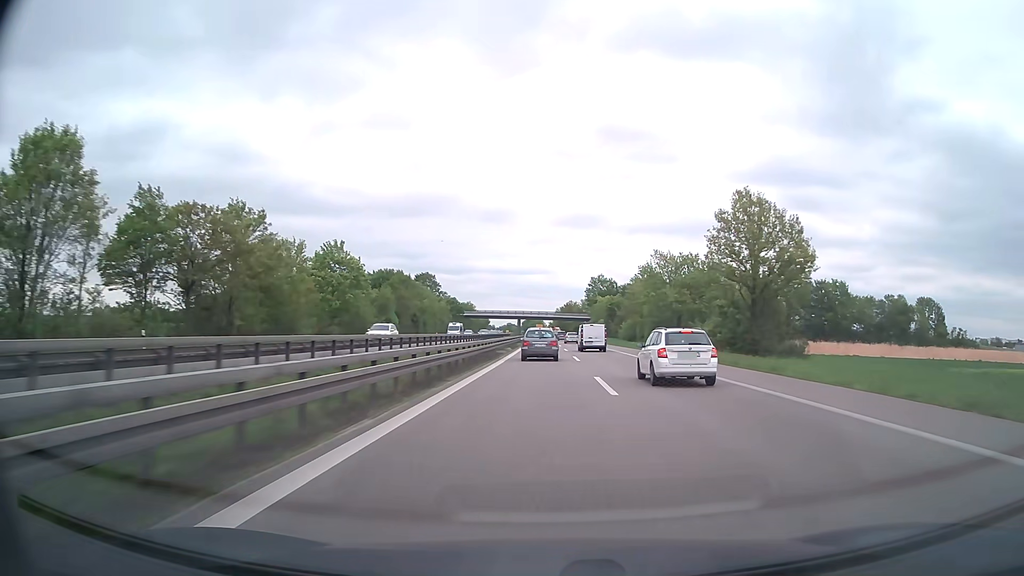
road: trunk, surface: asphalt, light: Day
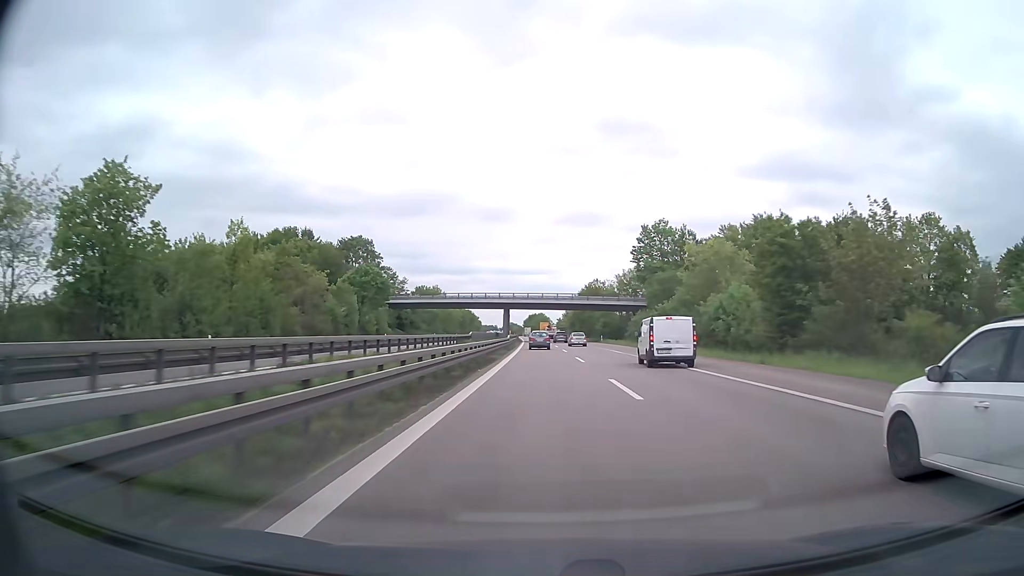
(-0.2, +91.2) m; 0°
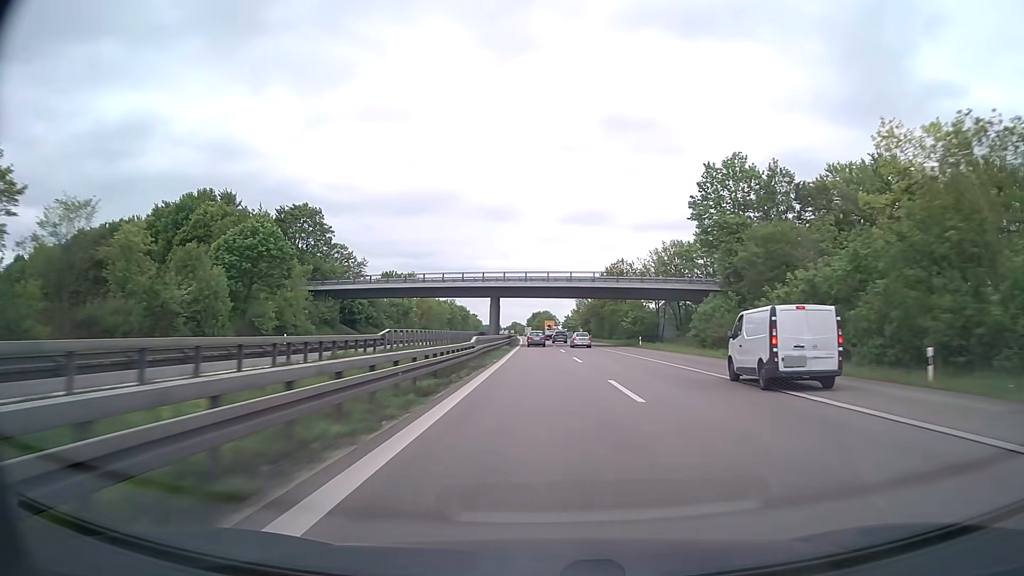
(-0.1, +36.6) m; 0°
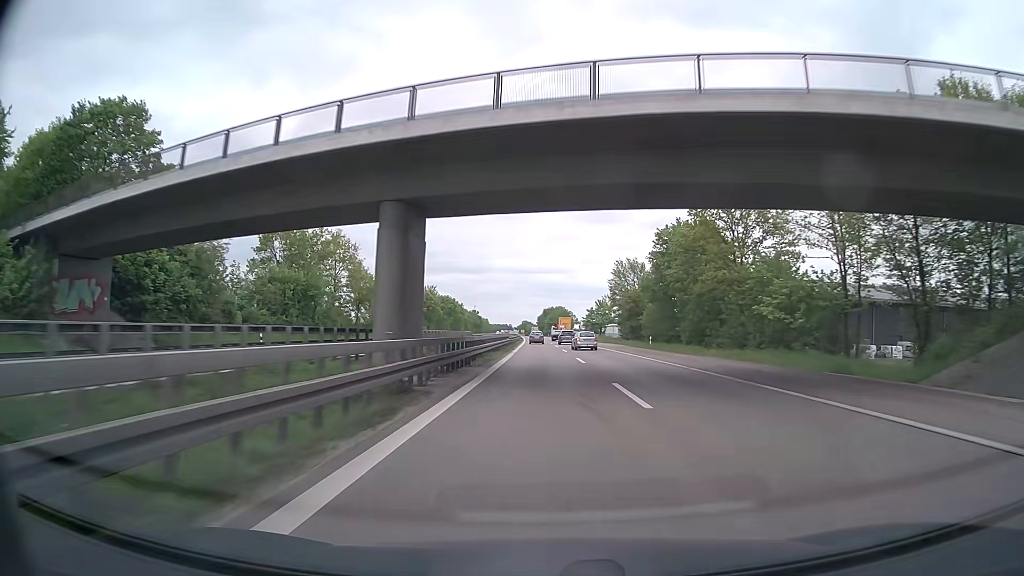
(-0.5, +55.2) m; -1°
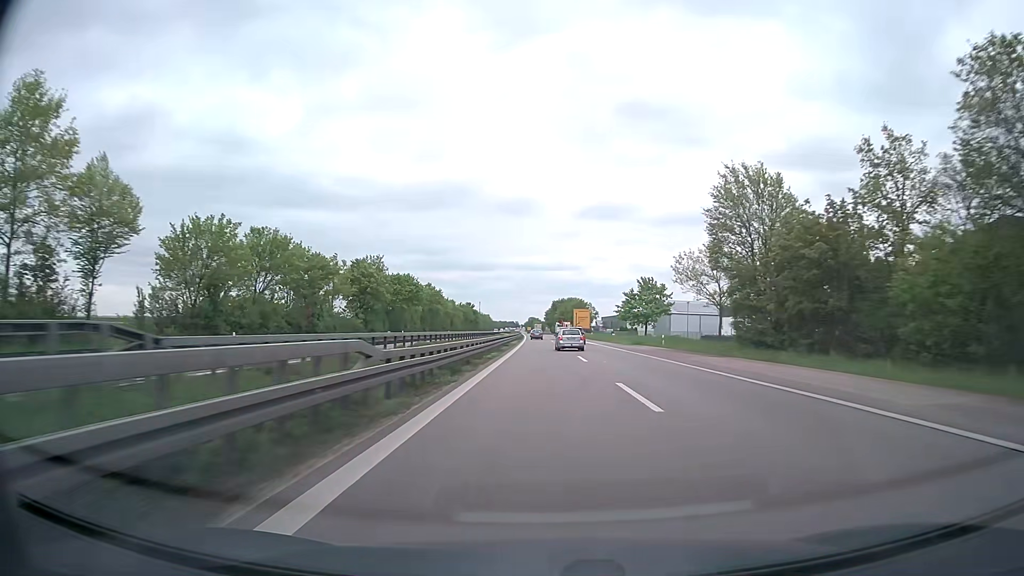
(-0.6, +54.9) m; -1°
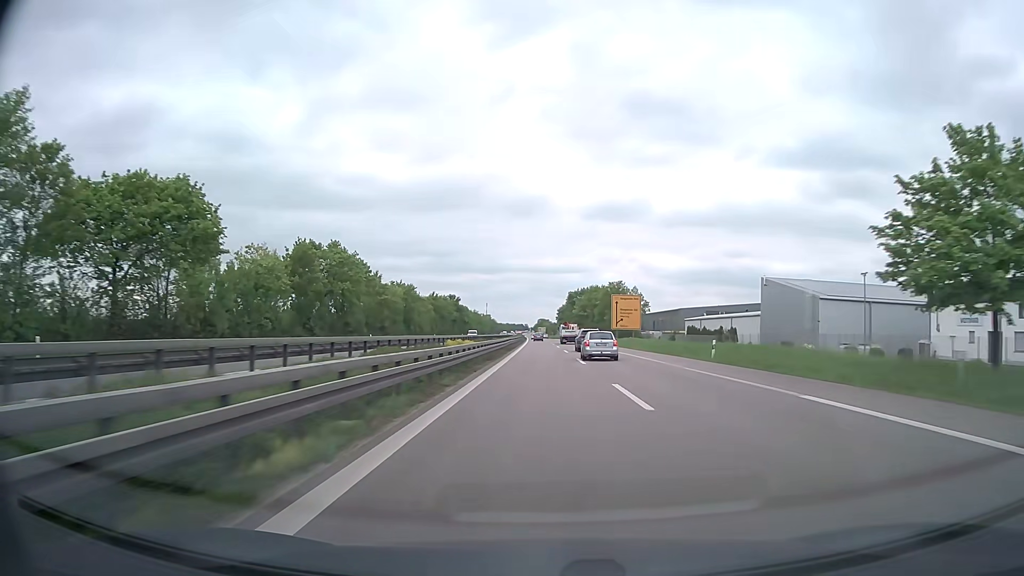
(-0.3, +71.4) m; -1°
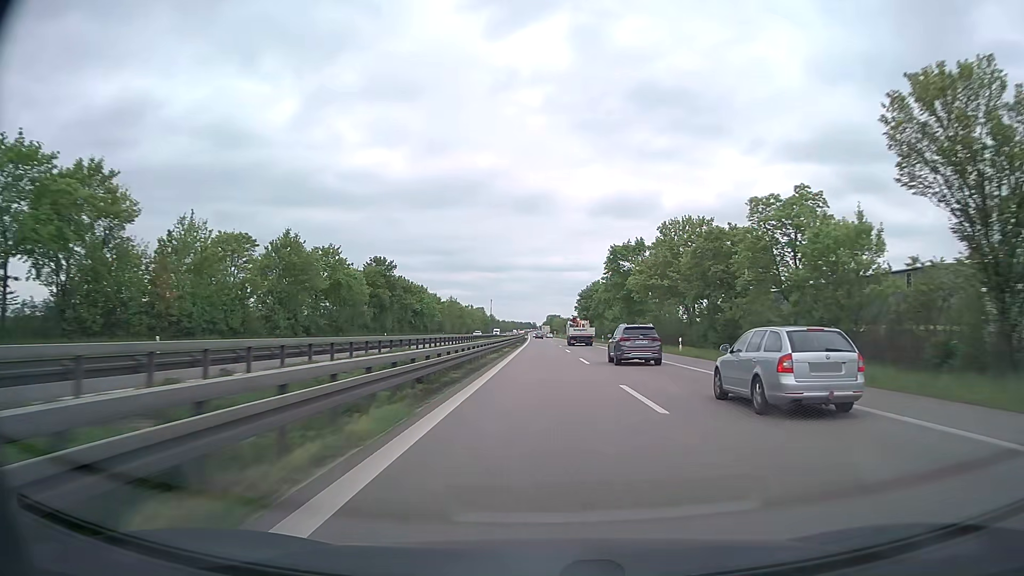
(-0.8, +90.9) m; -1°
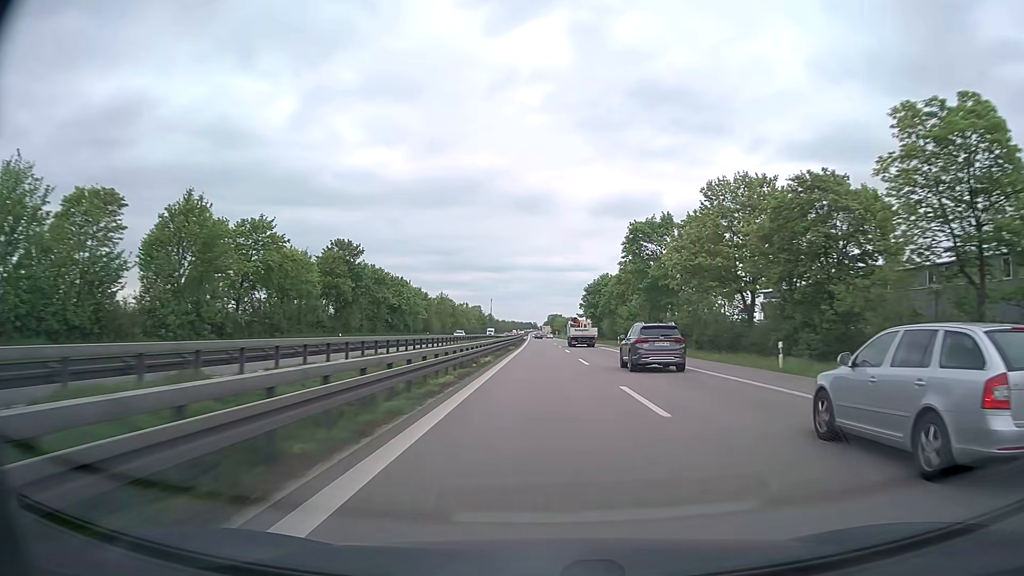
(0.0, +18.4) m; 0°
(0, +10) (0, +20) (0, +30) (0, +40) (0, +50) (0, +60) (0, +70) (0, +80) (0, +90) (0, +100) m
